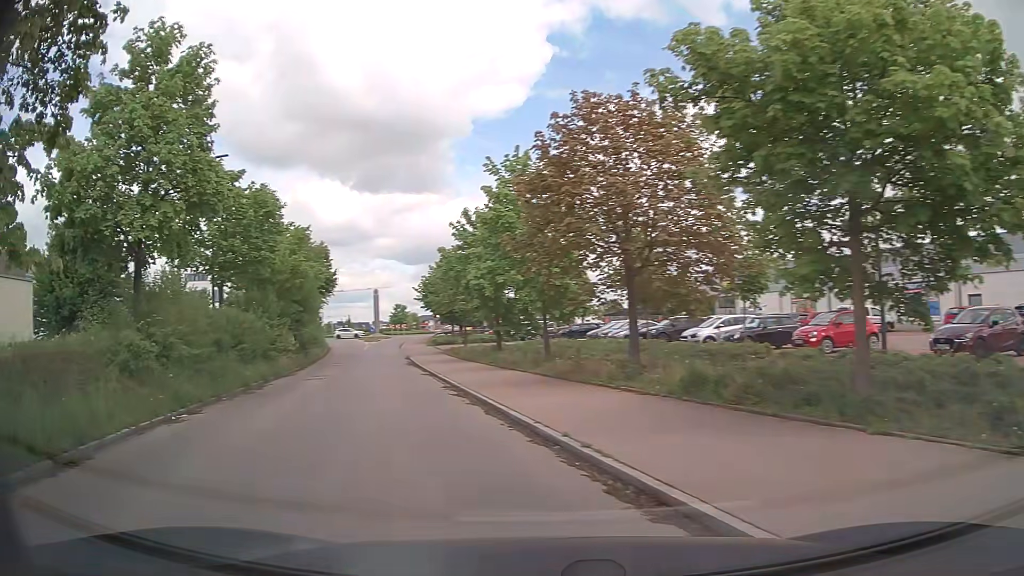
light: Day
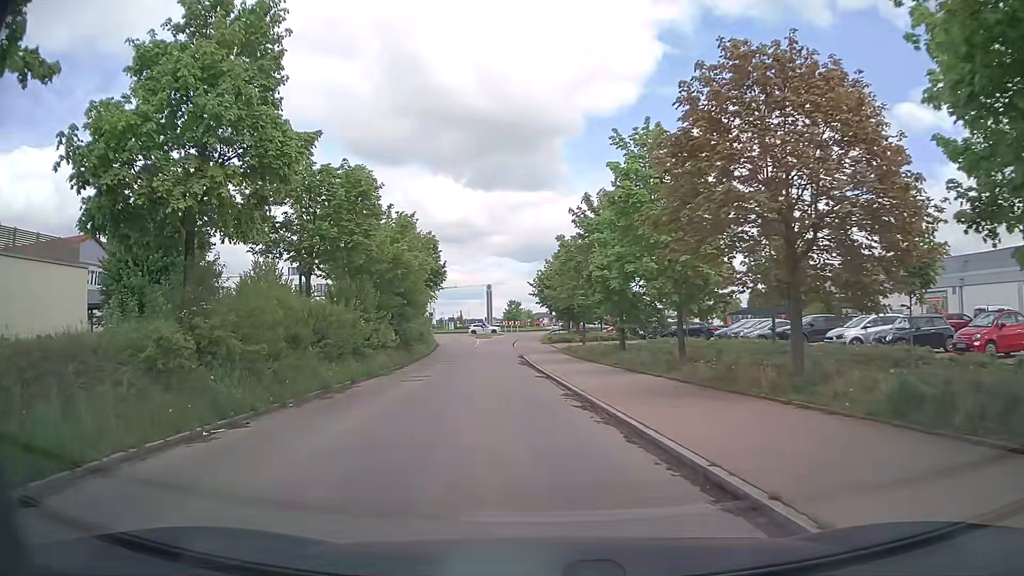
(-0.4, +3.6) m; -10°
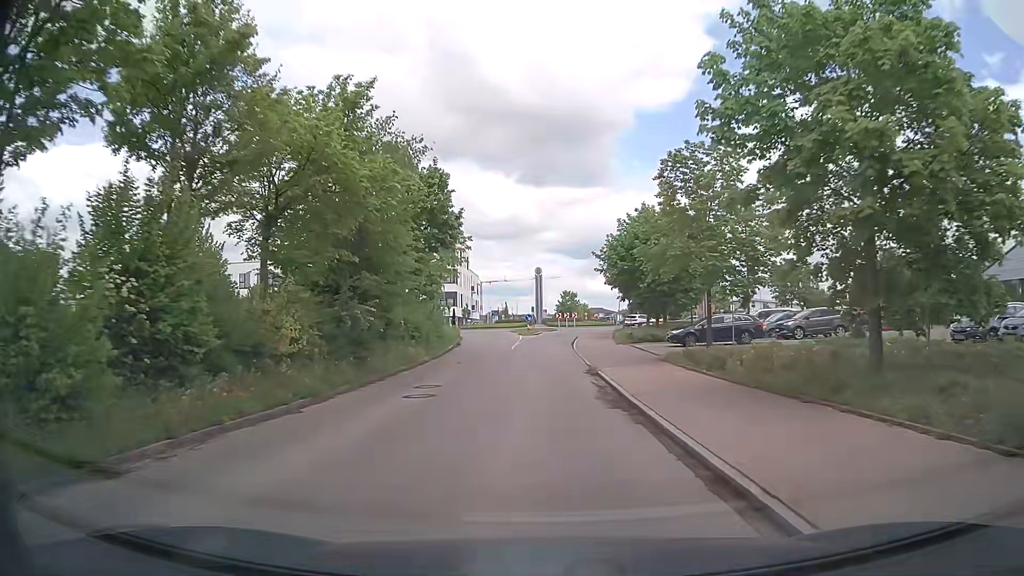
(-1.2, +21.5) m; -4°
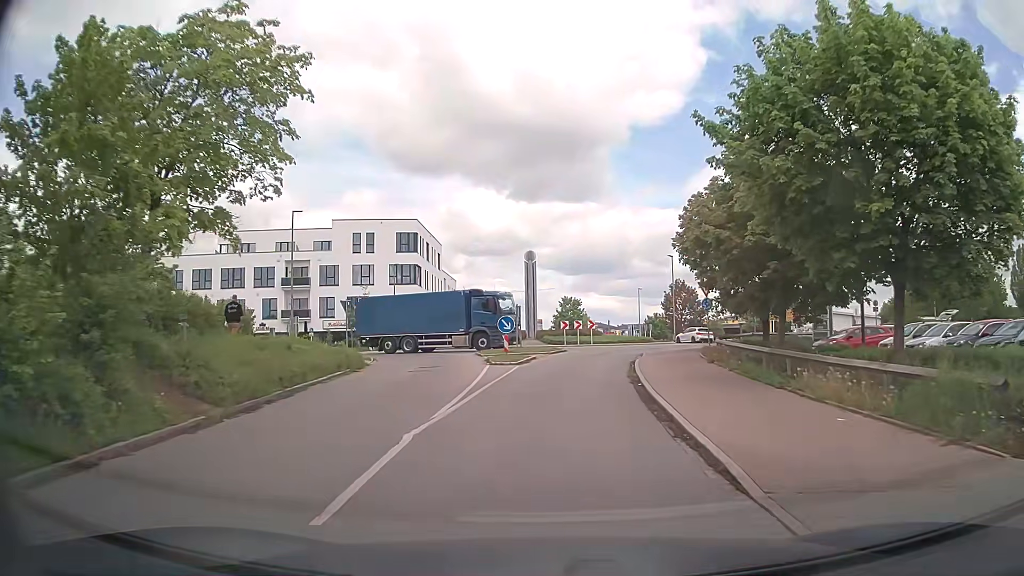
(-0.3, +30.1) m; 0°
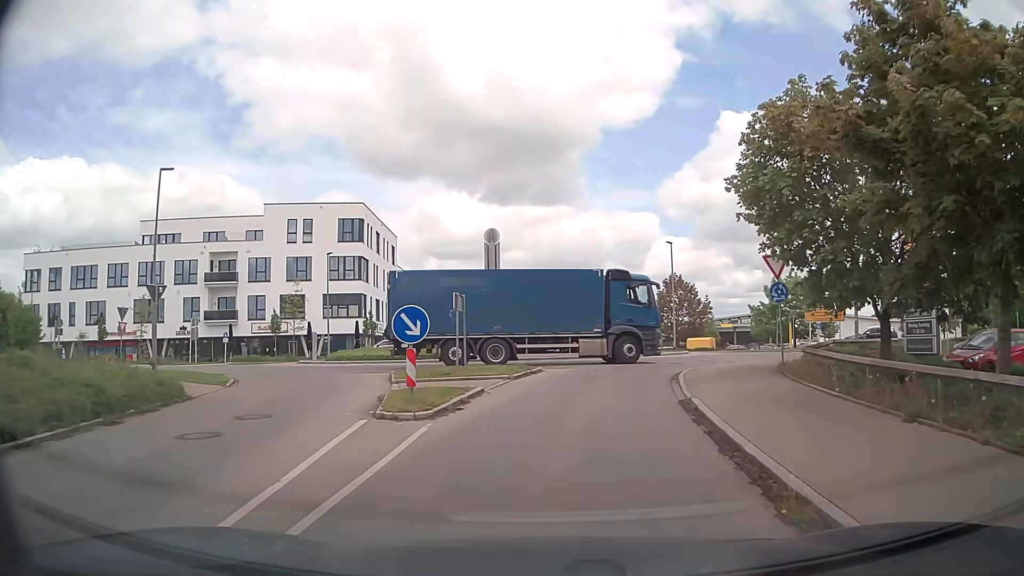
(+0.3, +13.1) m; +2°
(0, +10) (+2, +20) (+7, +28) (+12, +37) (+10, +47) (+5, +55) (+1, +64) (-2, +74) (-3, +84) (-5, +94) m
